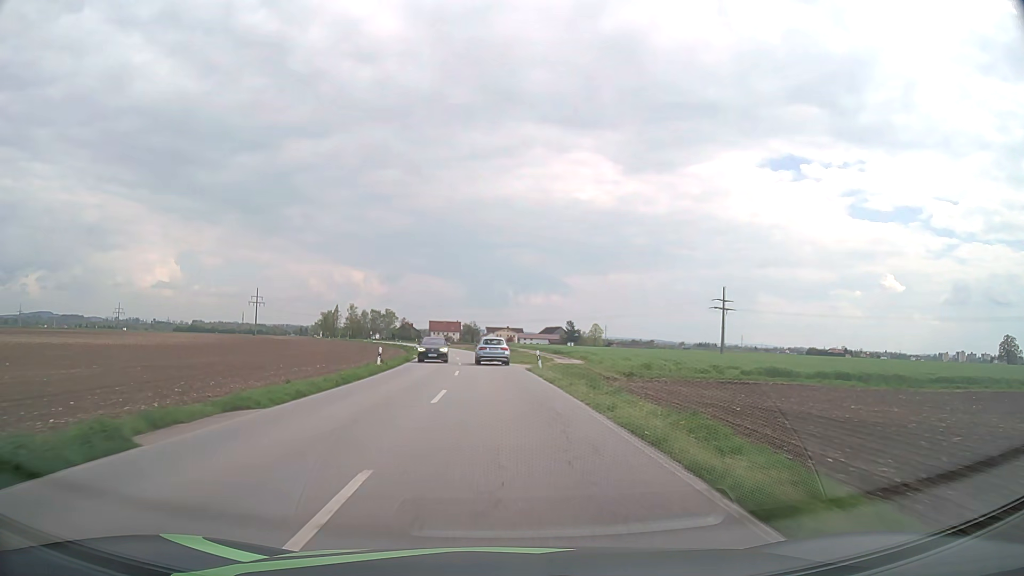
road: secondary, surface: asphalt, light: Day
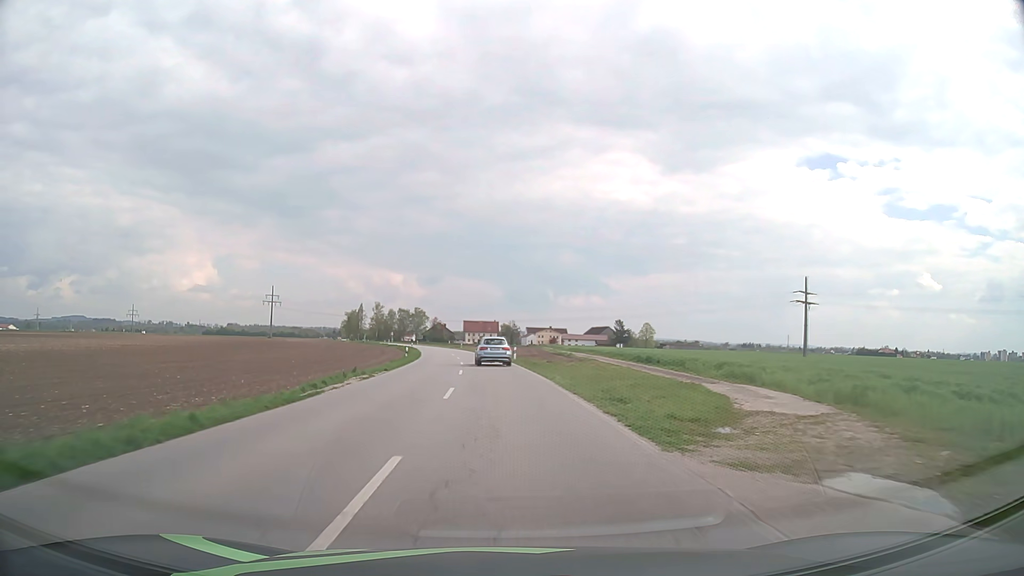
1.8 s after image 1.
(-1.2, +35.2) m; -3°
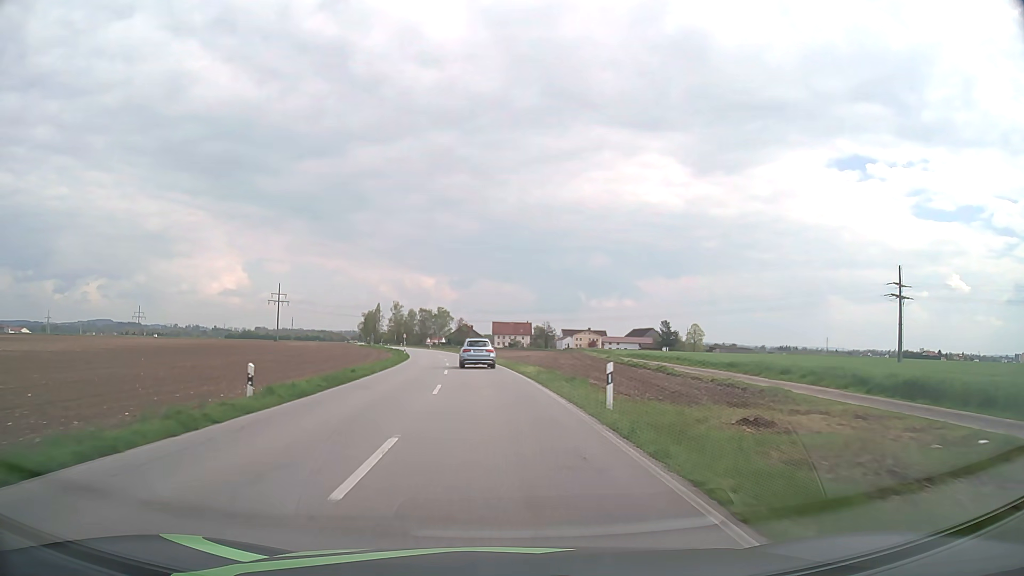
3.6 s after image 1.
(-0.8, +34.4) m; -3°
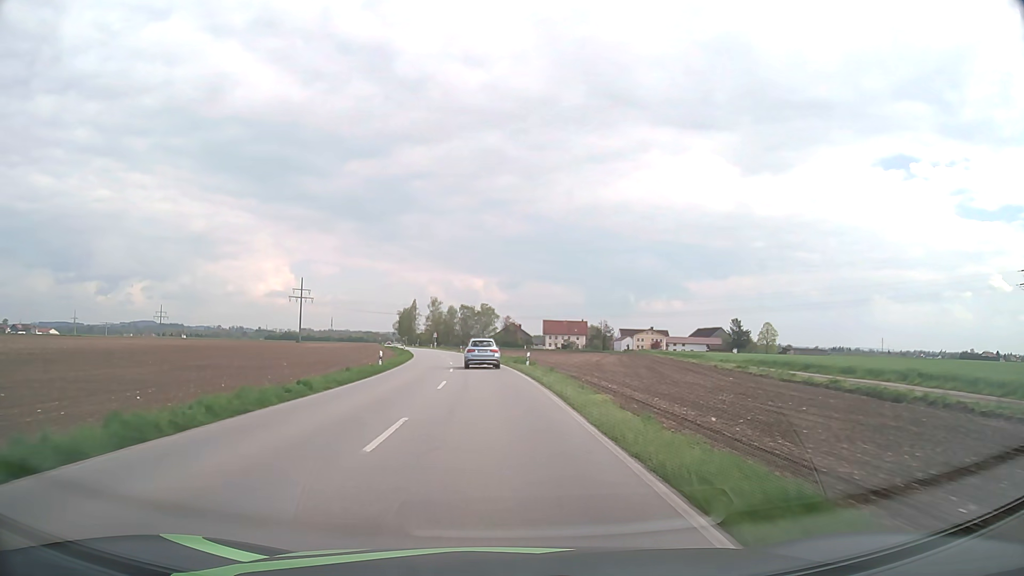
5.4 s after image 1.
(-1.2, +34.0) m; -4°
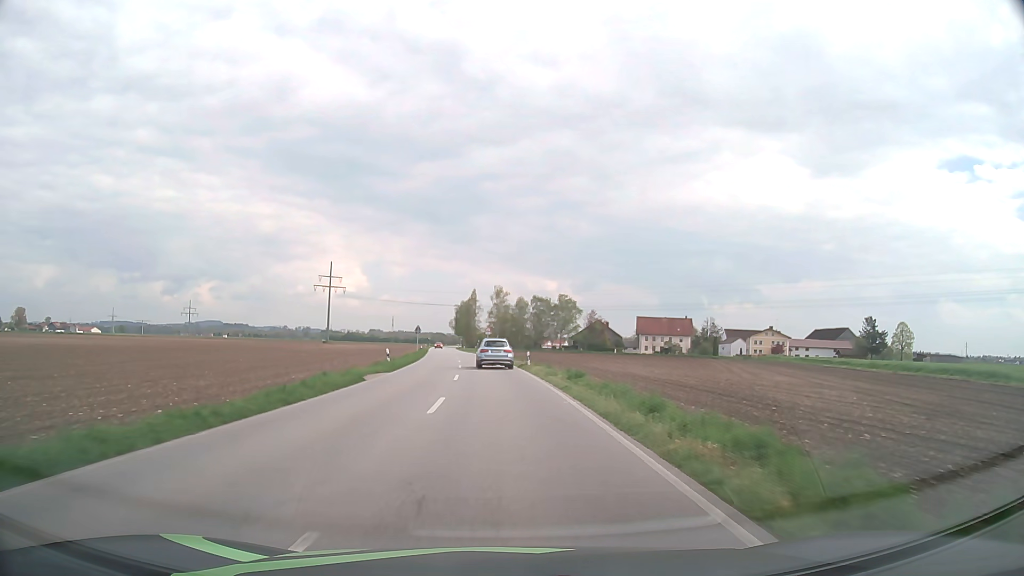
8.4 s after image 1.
(-3.2, +56.4) m; -6°
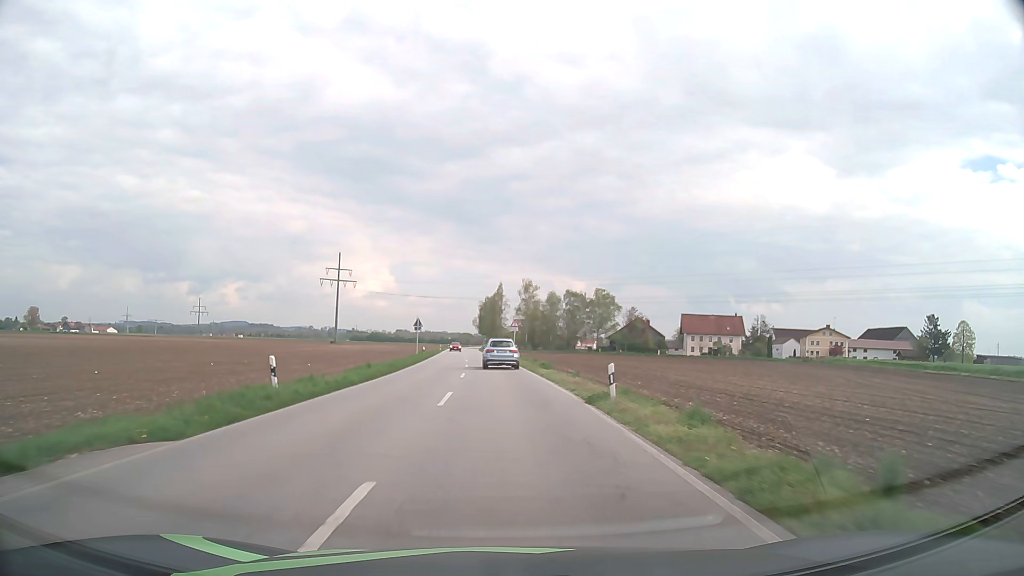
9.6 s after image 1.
(-0.4, +22.6) m; -2°
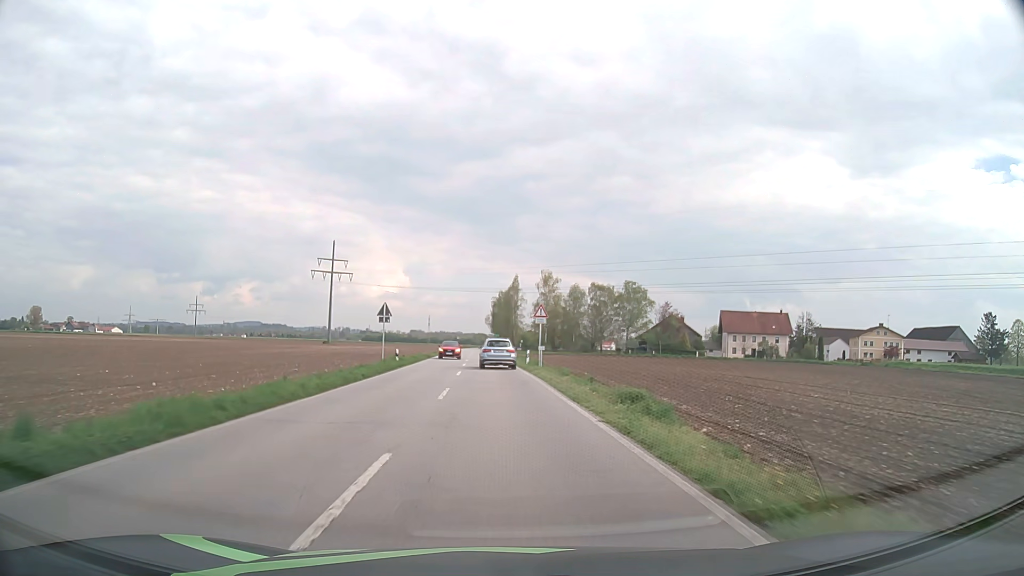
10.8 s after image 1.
(-0.3, +22.6) m; -1°
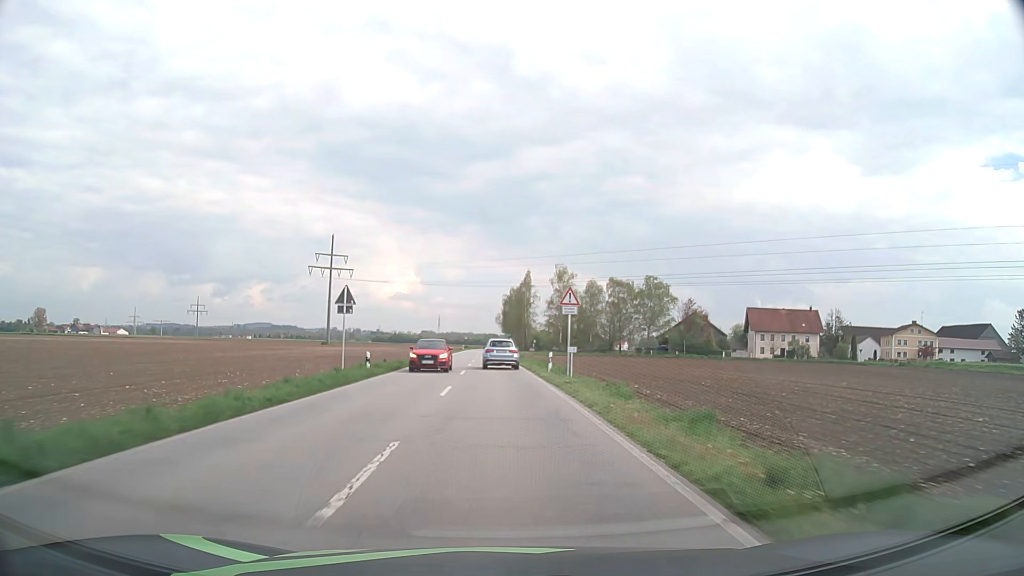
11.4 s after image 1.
(-0.1, +11.3) m; -1°
(0, +10) (0, +20) (0, +30) (-1, +40) (-1, +50) (-1, +60) (-2, +70) (-2, +80) (-2, +90) (-2, +100) m
